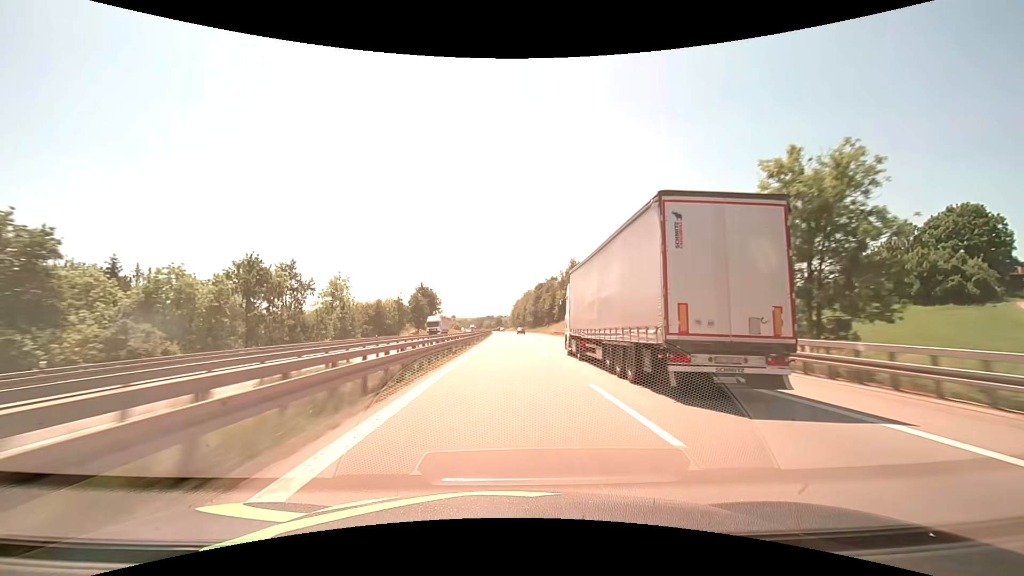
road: motorway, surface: asphalt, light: Day
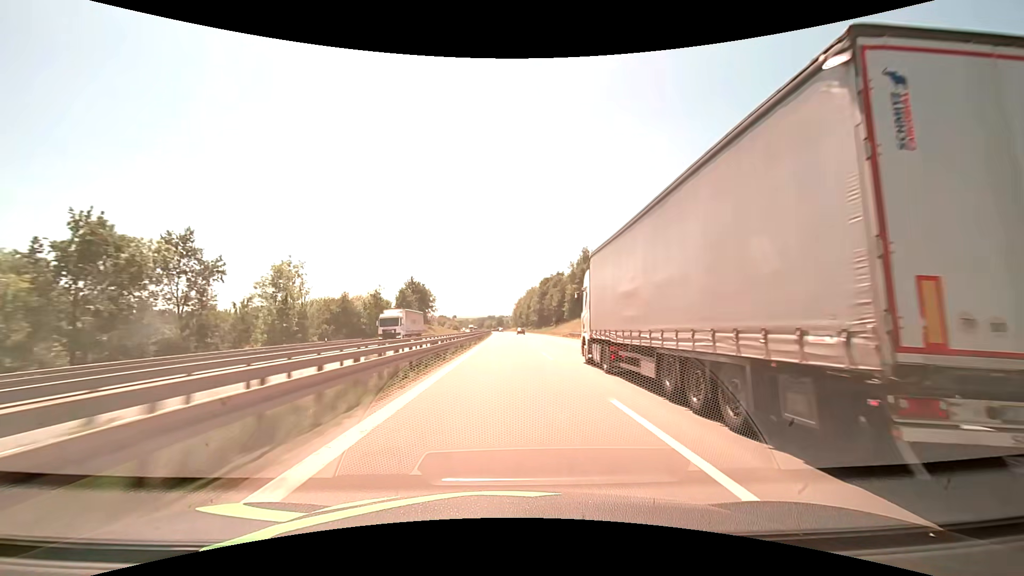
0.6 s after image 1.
(0.0, +20.6) m; 0°
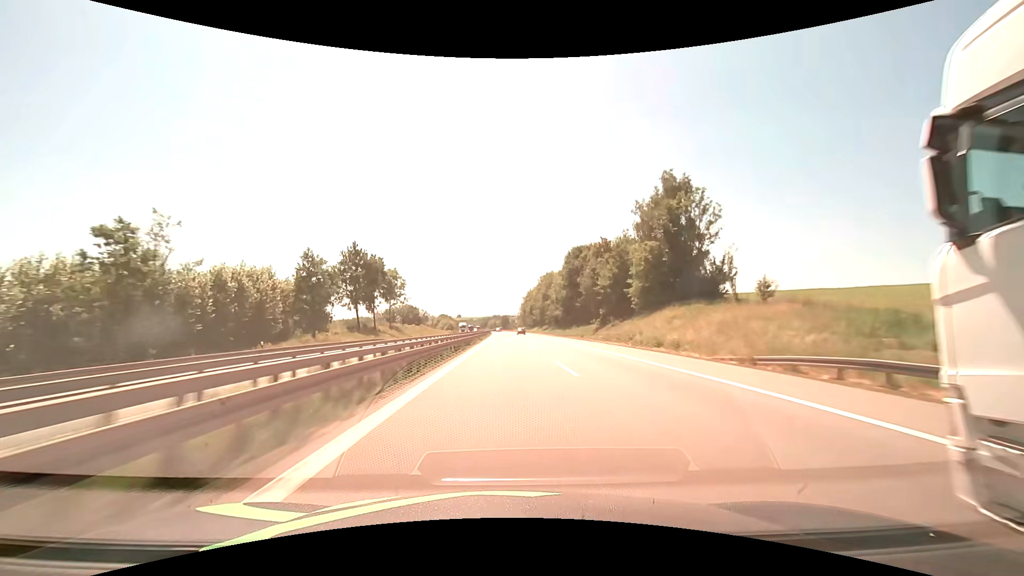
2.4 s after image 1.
(-0.4, +61.8) m; -1°
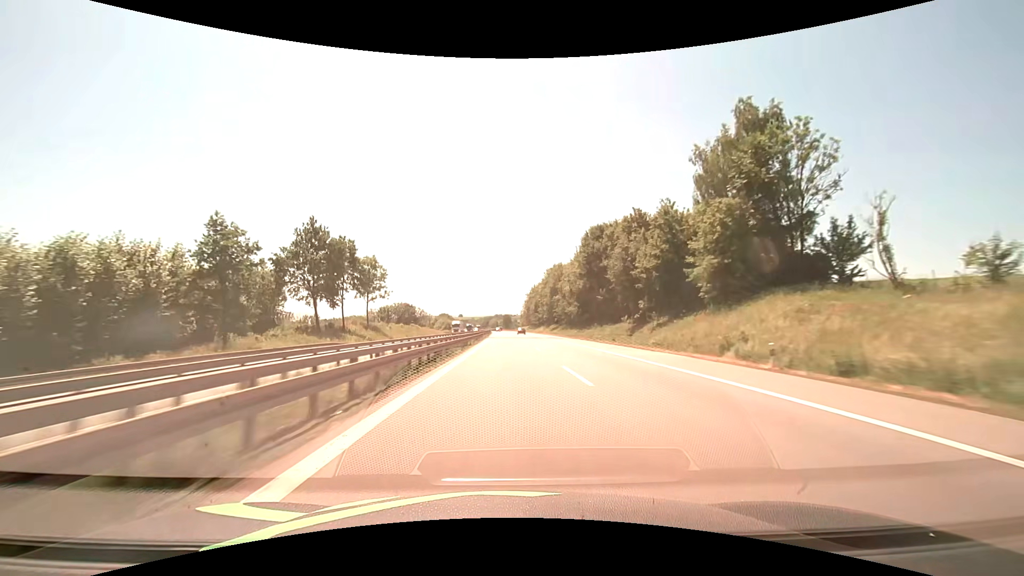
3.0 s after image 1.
(0.0, +20.6) m; 0°
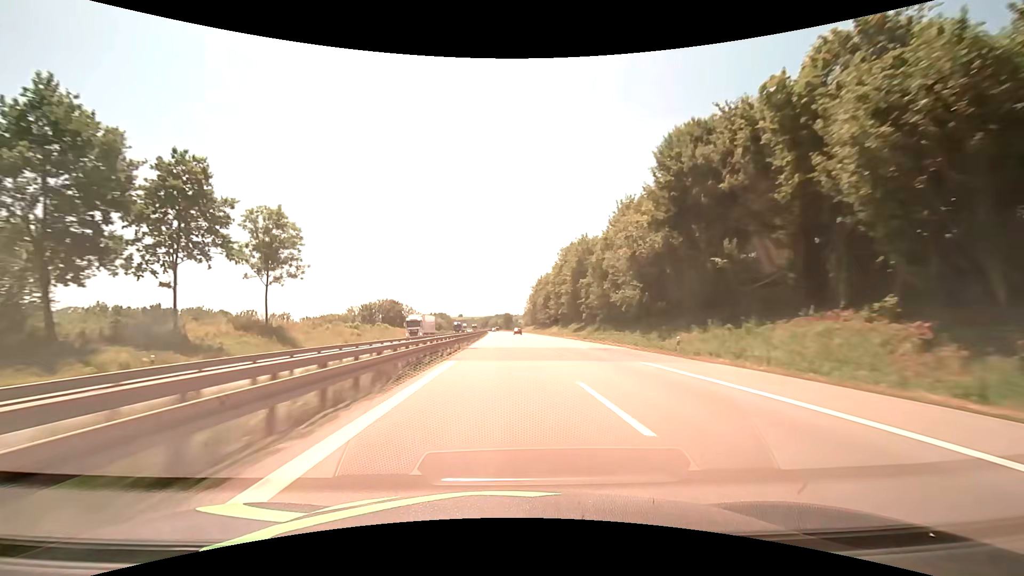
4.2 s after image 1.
(-0.1, +41.2) m; 0°
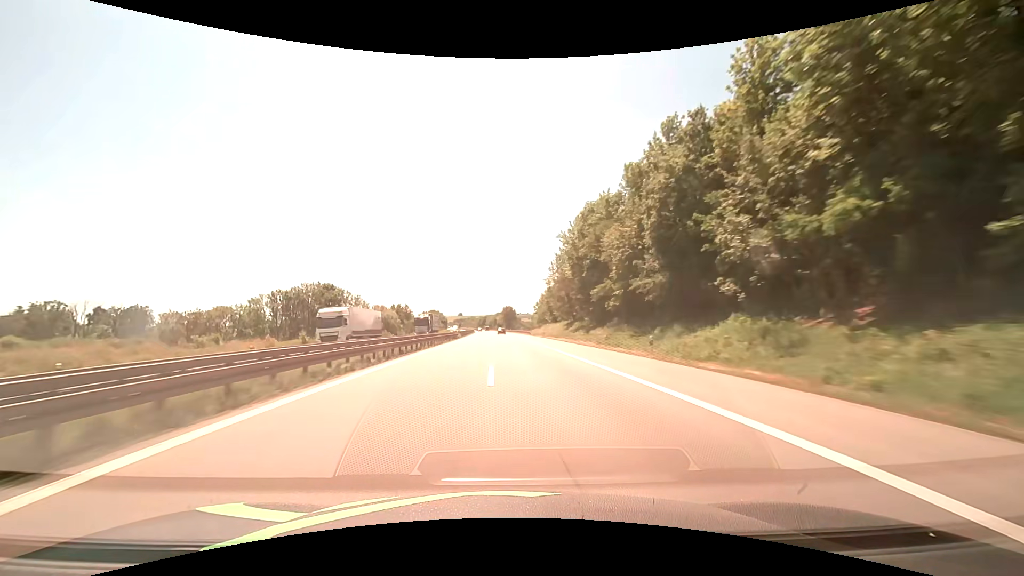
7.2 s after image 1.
(+0.2, +103.3) m; 0°
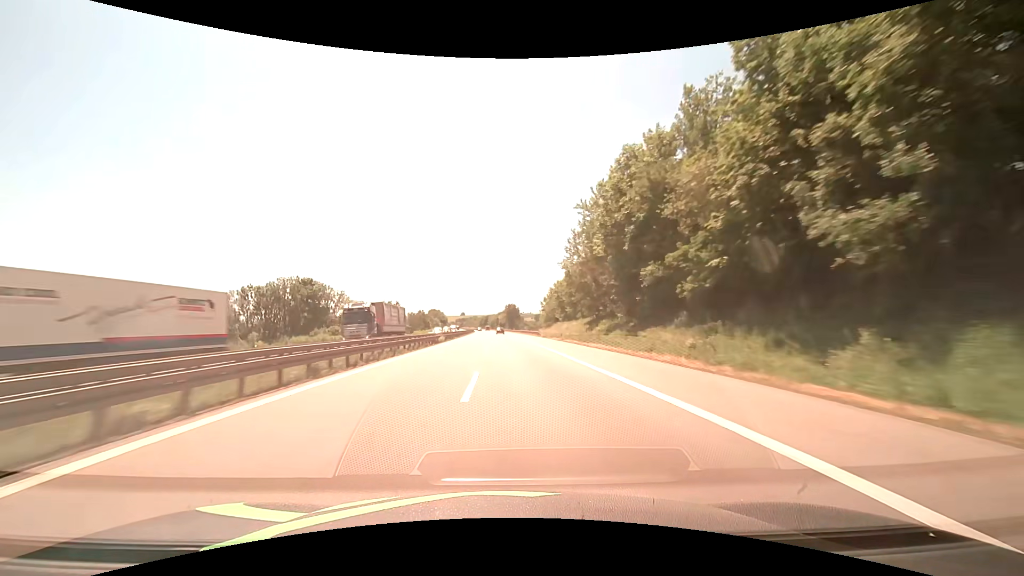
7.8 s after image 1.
(-0.1, +20.7) m; 0°
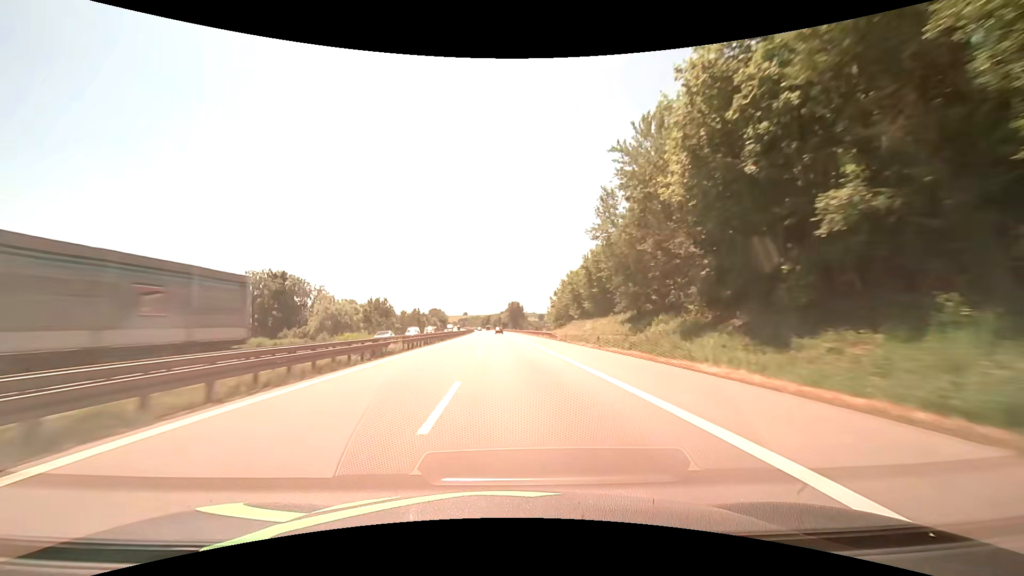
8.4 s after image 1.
(-0.1, +20.7) m; -1°
(0, +10) (0, +20) (0, +30) (0, +40) (0, +50) (0, +60) (-1, +70) (-1, +80) (-1, +90) (-1, +100) m
